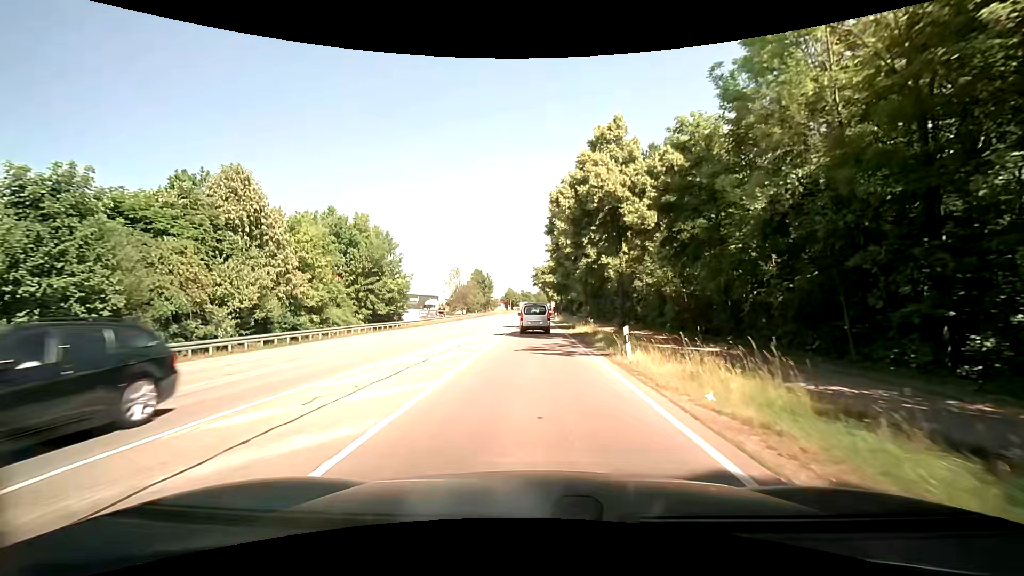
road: secondary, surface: asphalt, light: Day
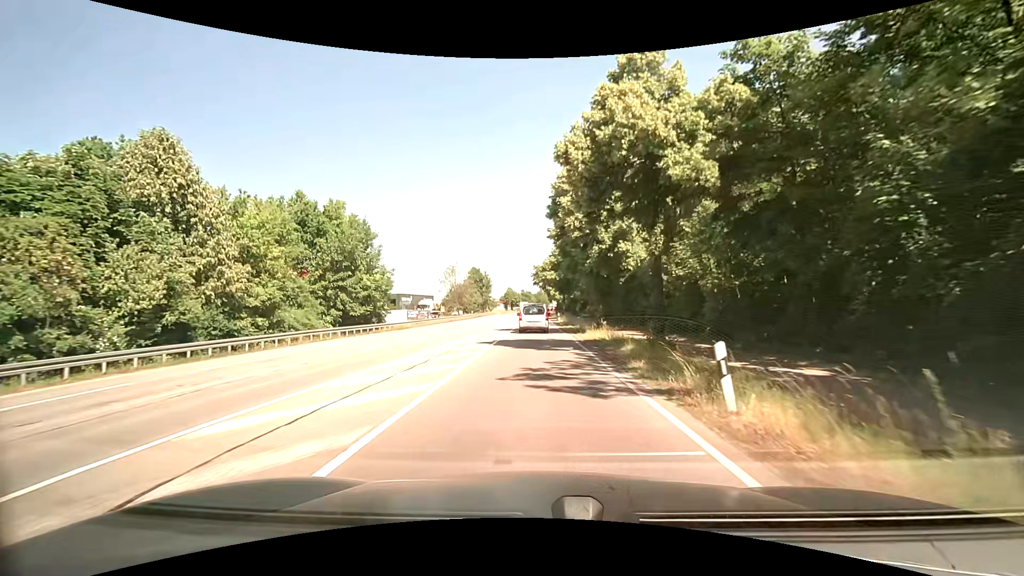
(0.0, +7.3) m; 0°
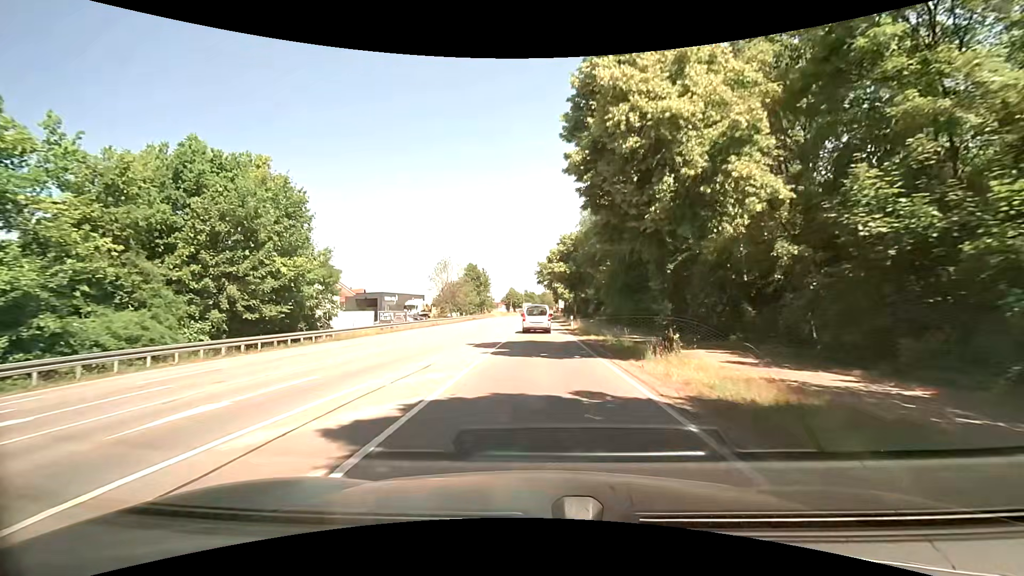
(0.0, +15.4) m; 0°
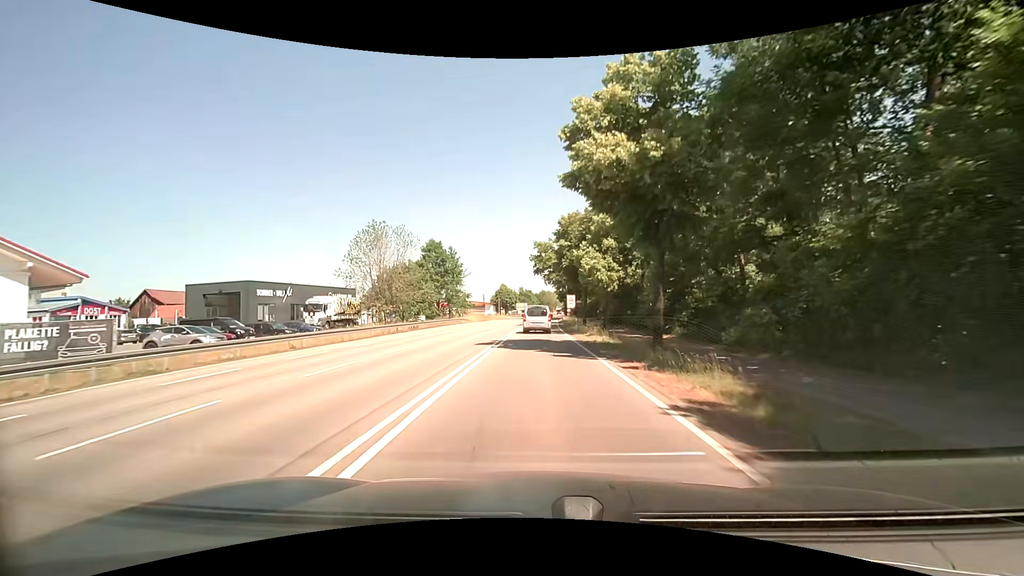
(+0.1, +43.0) m; 0°
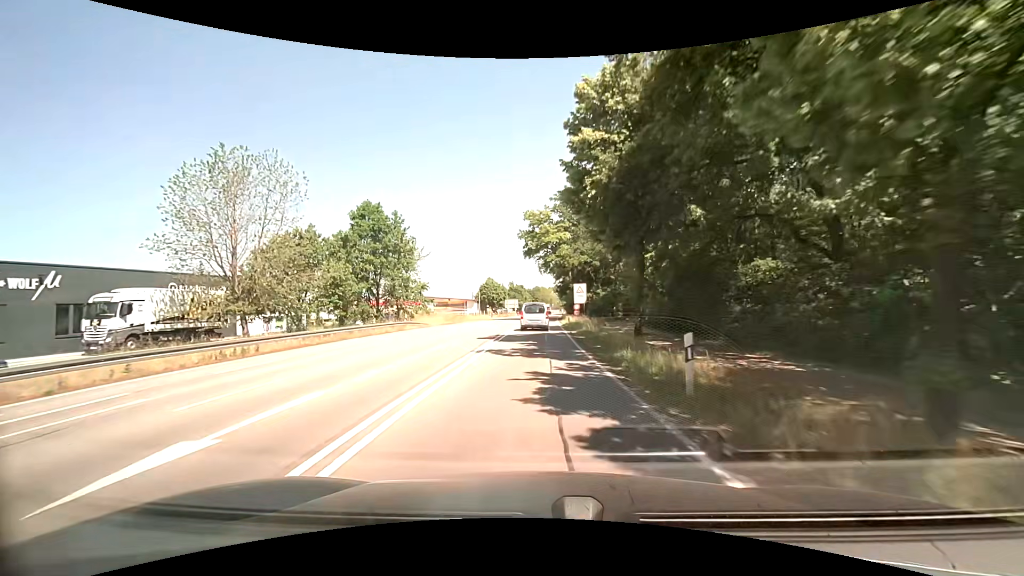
(+0.1, +27.7) m; 0°
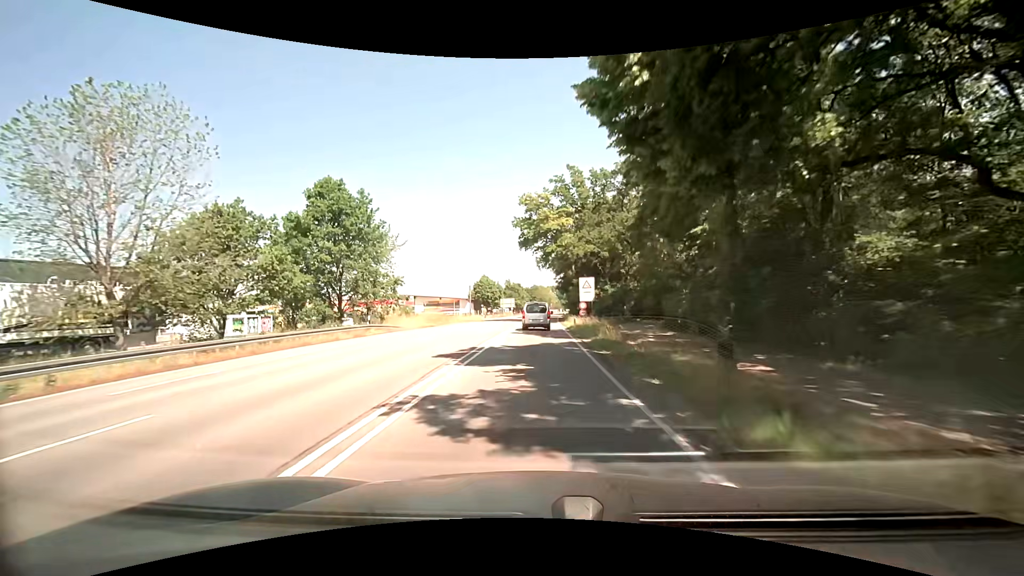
(0.0, +9.4) m; 0°
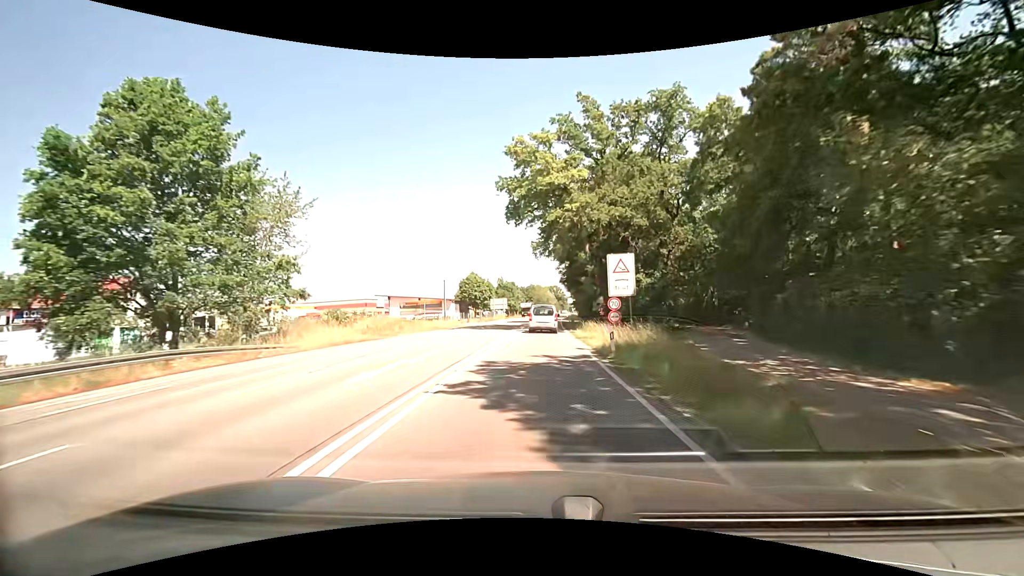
(0.0, +19.2) m; +1°
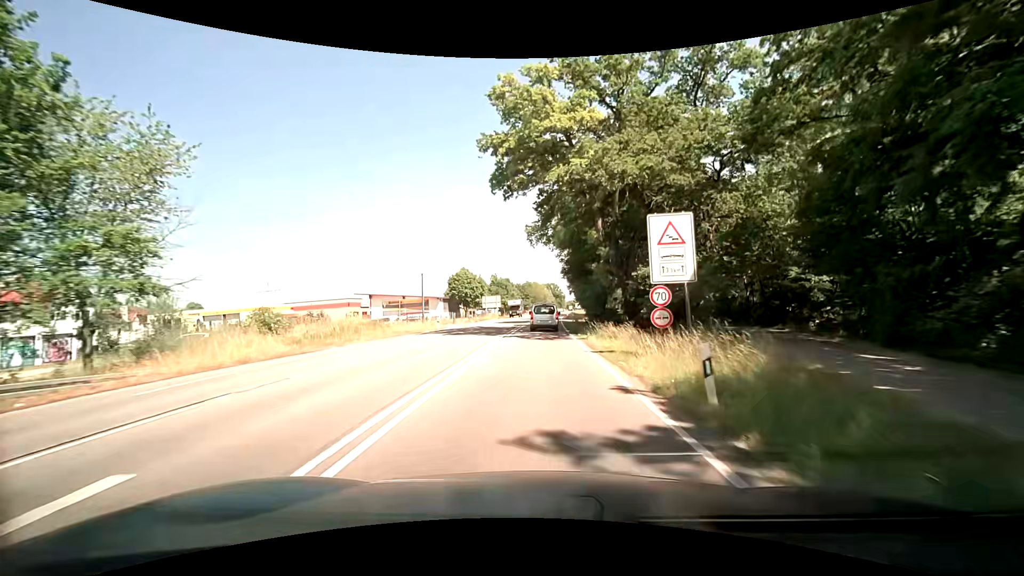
(0.0, +9.8) m; 0°
(0, +10) (0, +20) (0, +30) (0, +40) (0, +50) (+1, +60) (+1, +70) (+1, +80) (+2, +90) (+3, +100) m
